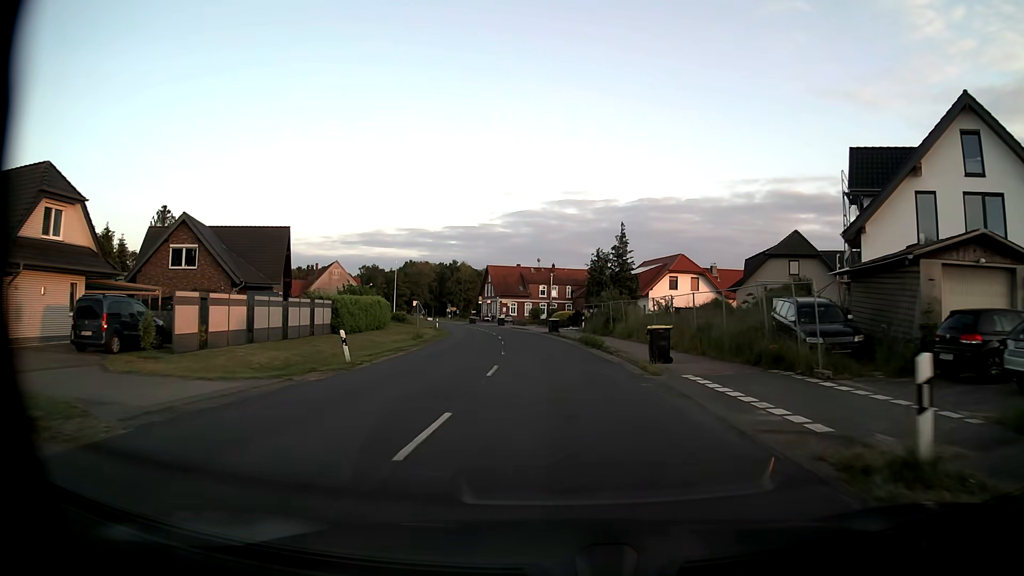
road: secondary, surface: asphalt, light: Day
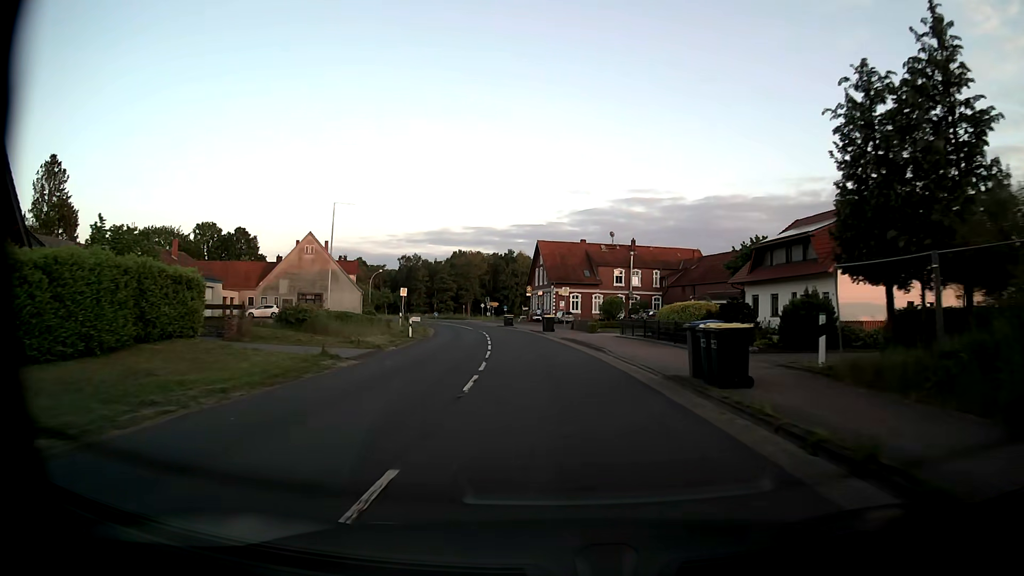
(-1.8, +39.8) m; -6°
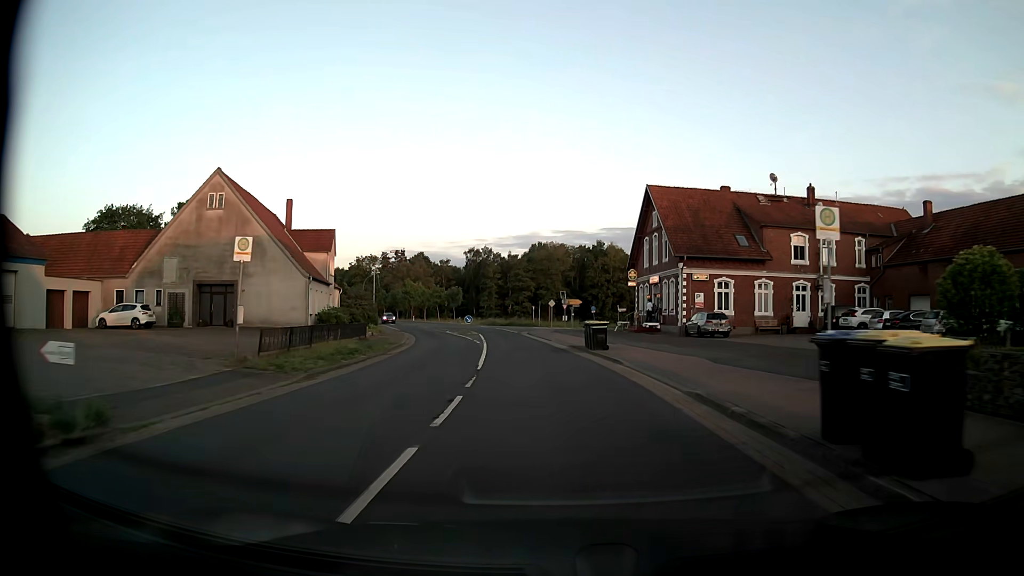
(-2.5, +39.6) m; -7°
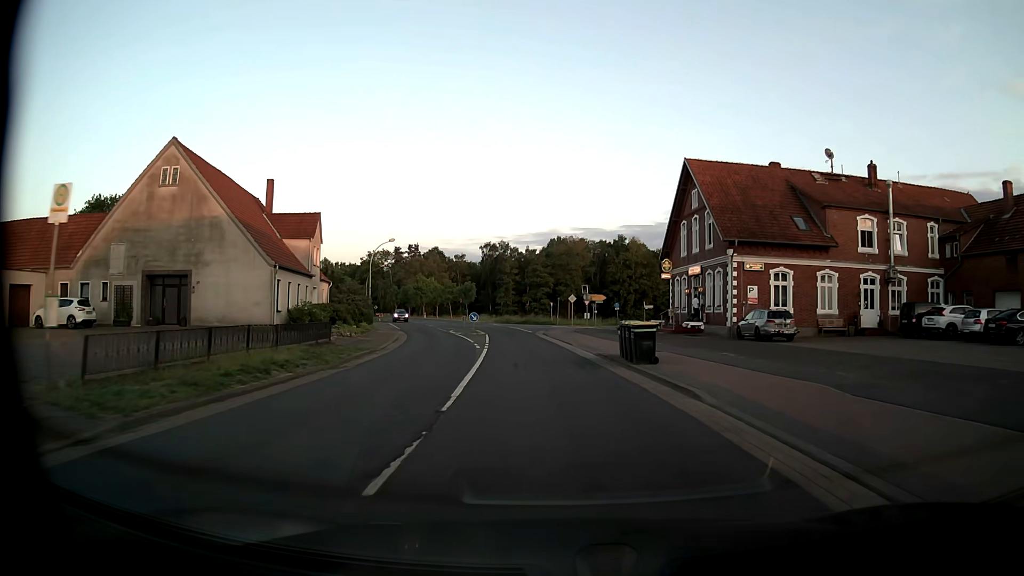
(-0.1, +7.9) m; -2°
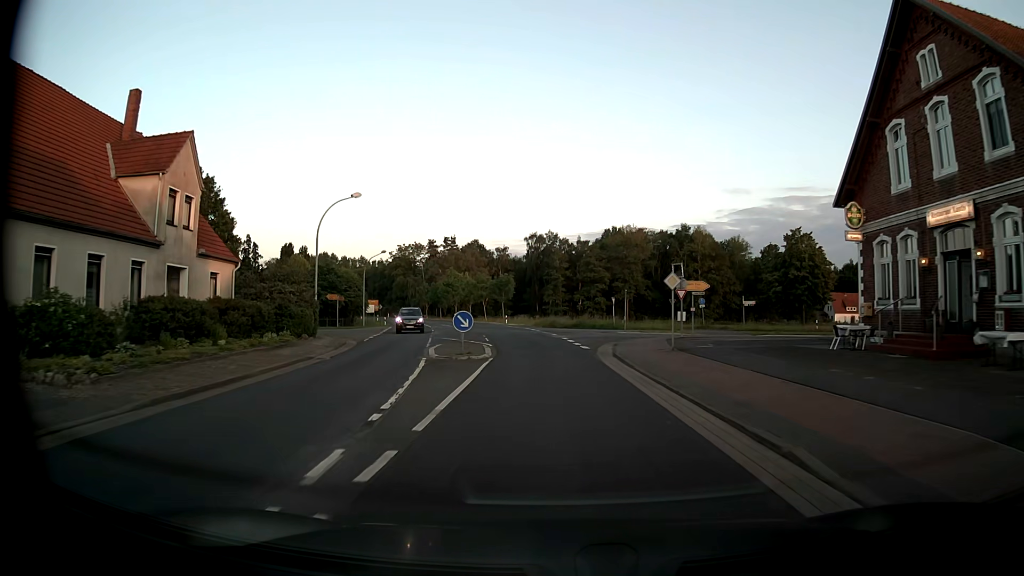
(-0.9, +23.8) m; -4°
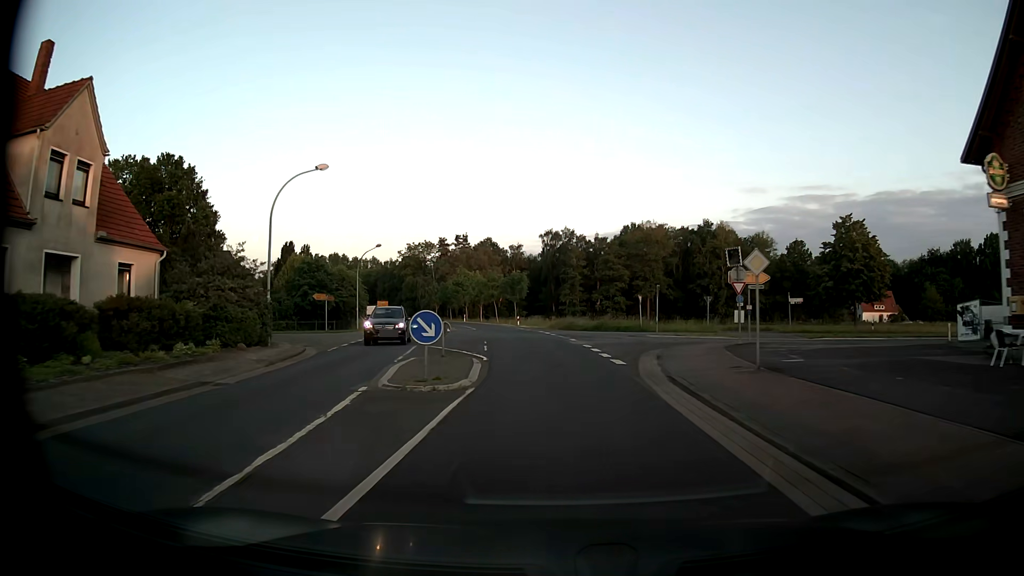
(-0.1, +7.9) m; -1°
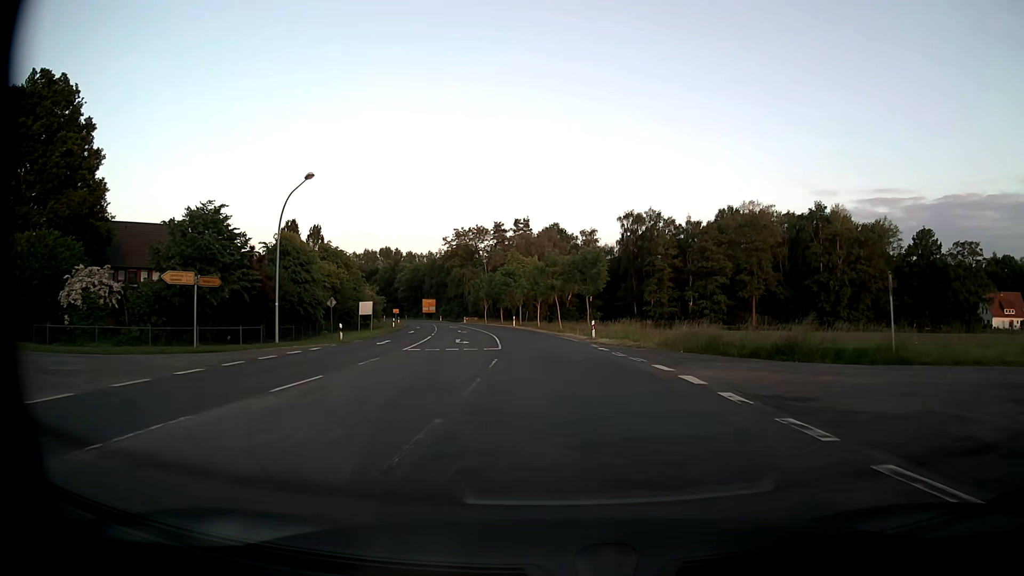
(-1.9, +31.6) m; -7°
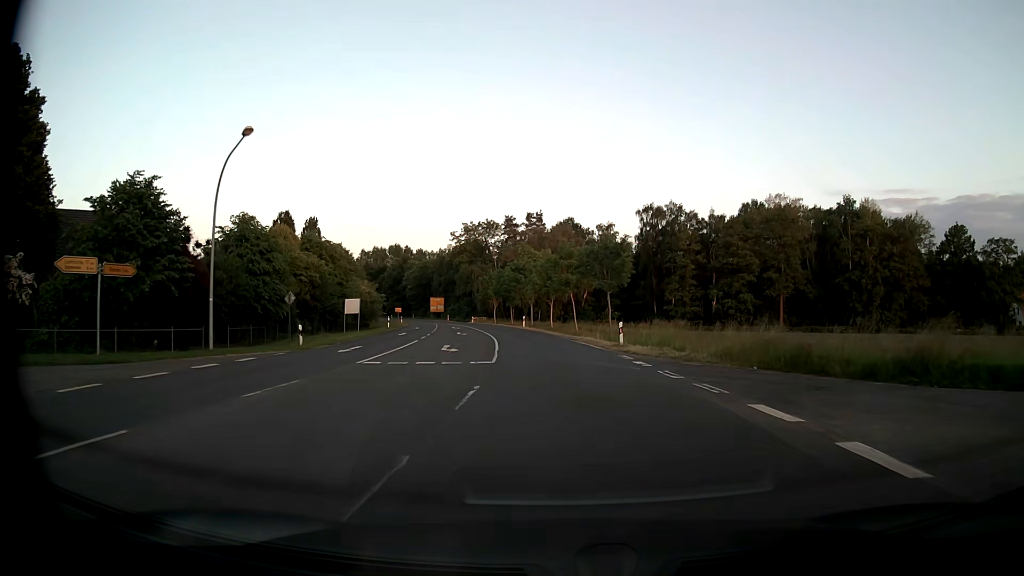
(0.0, +7.9) m; -1°
(0, +10) (-1, +20) (-1, +30) (-2, +40) (-4, +50) (-5, +60) (-7, +69) (-9, +79) (-12, +89) (-14, +99) m
